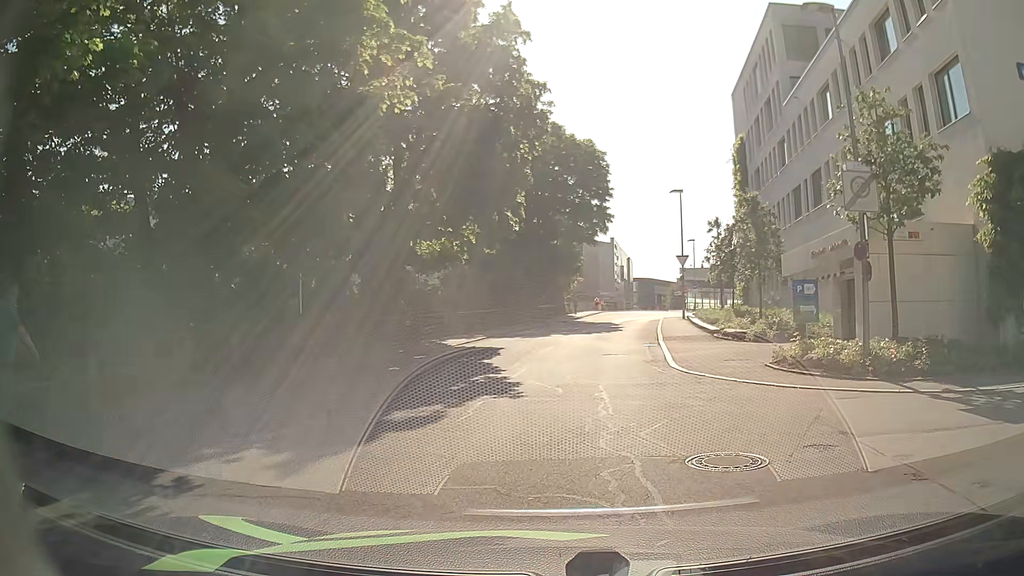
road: residential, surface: asphalt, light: Day
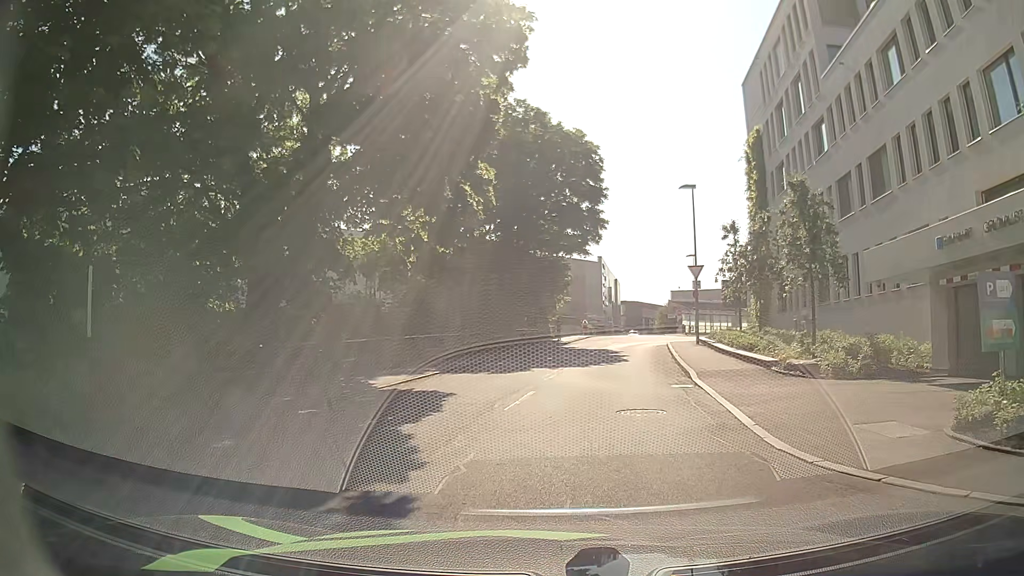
(-0.2, +8.5) m; +1°
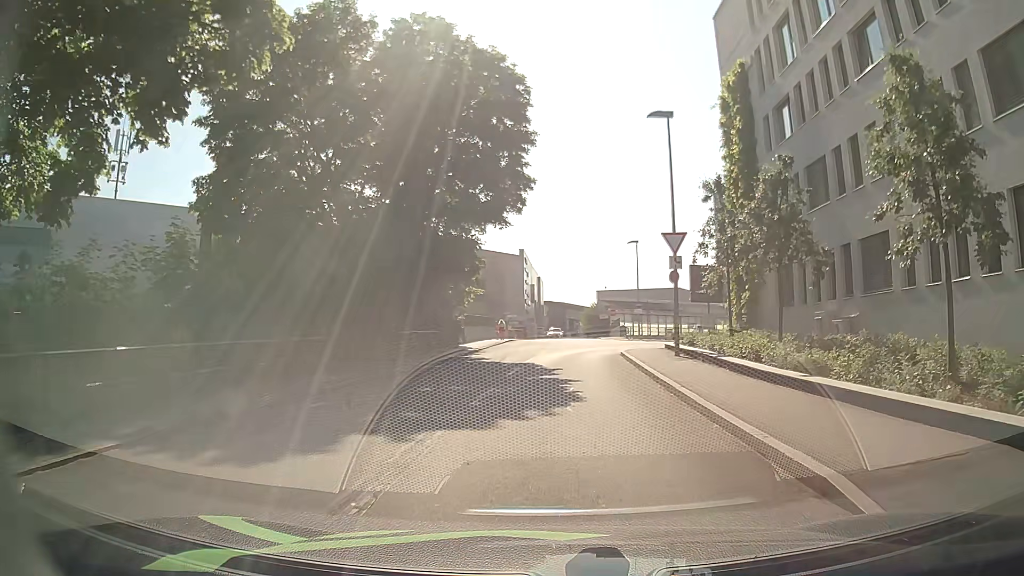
(+0.3, +12.5) m; +5°
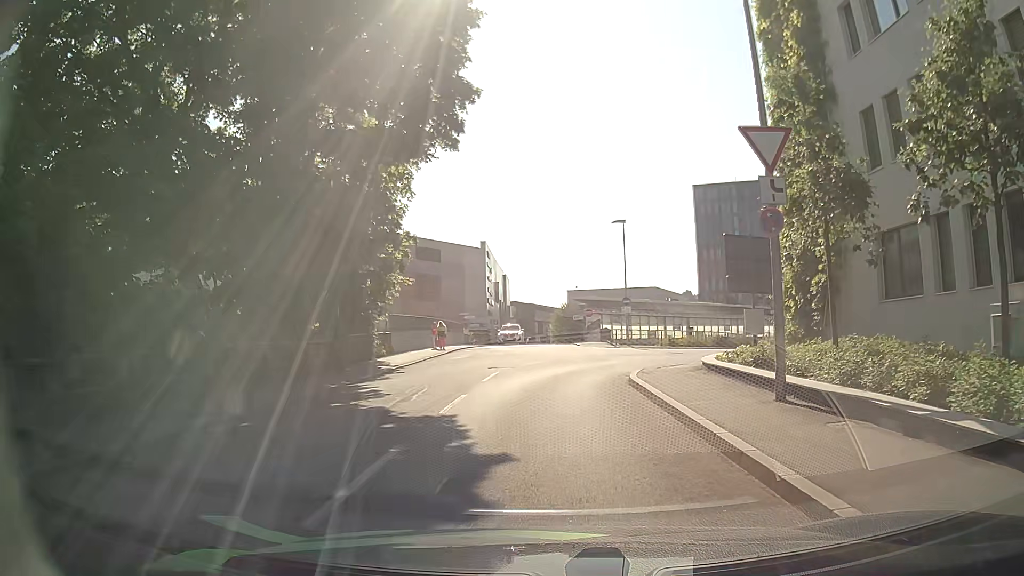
(+0.3, +12.2) m; +3°
